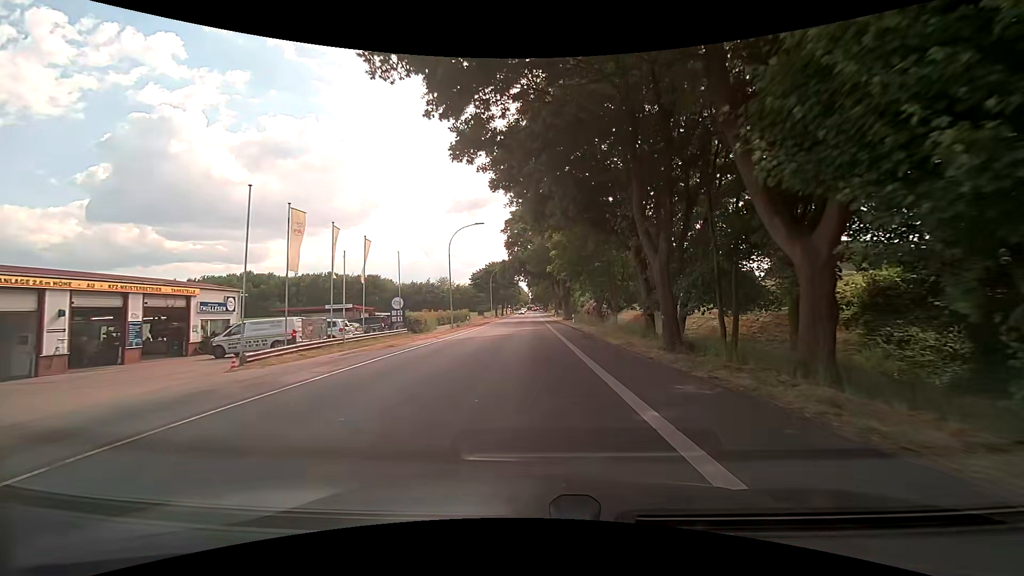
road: secondary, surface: asphalt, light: Day
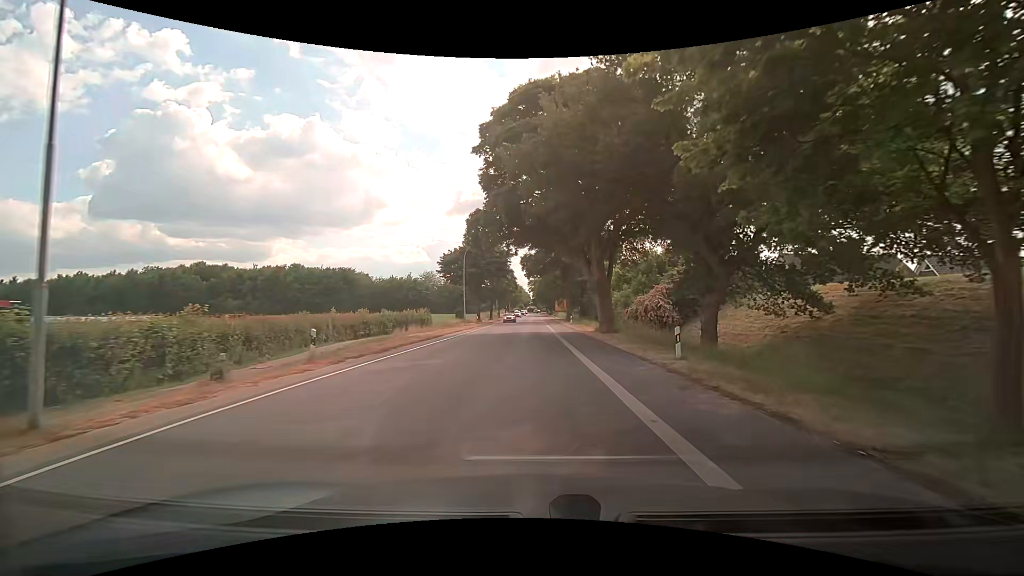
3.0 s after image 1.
(-0.1, +35.7) m; 0°
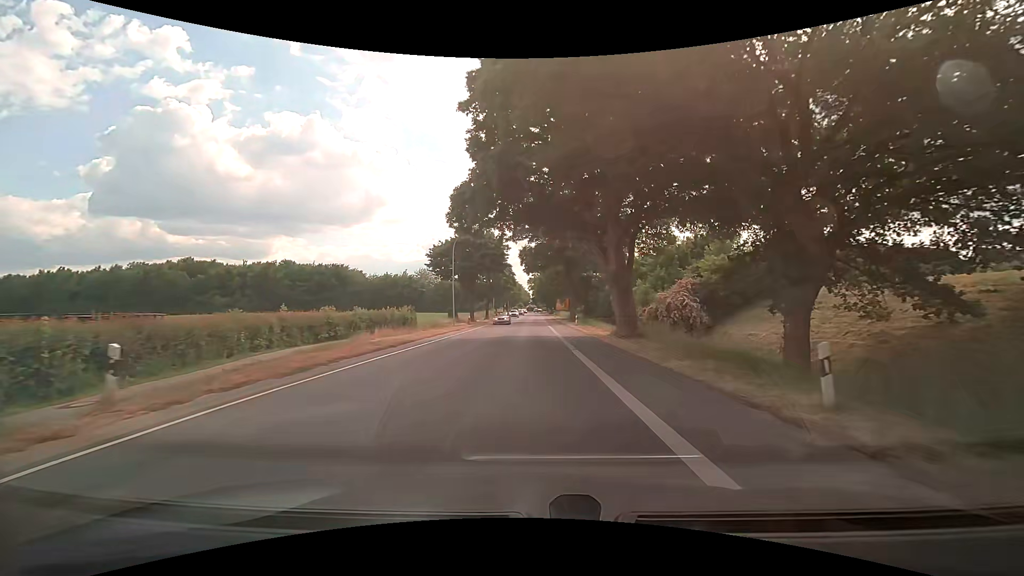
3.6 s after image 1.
(0.0, +7.1) m; 0°
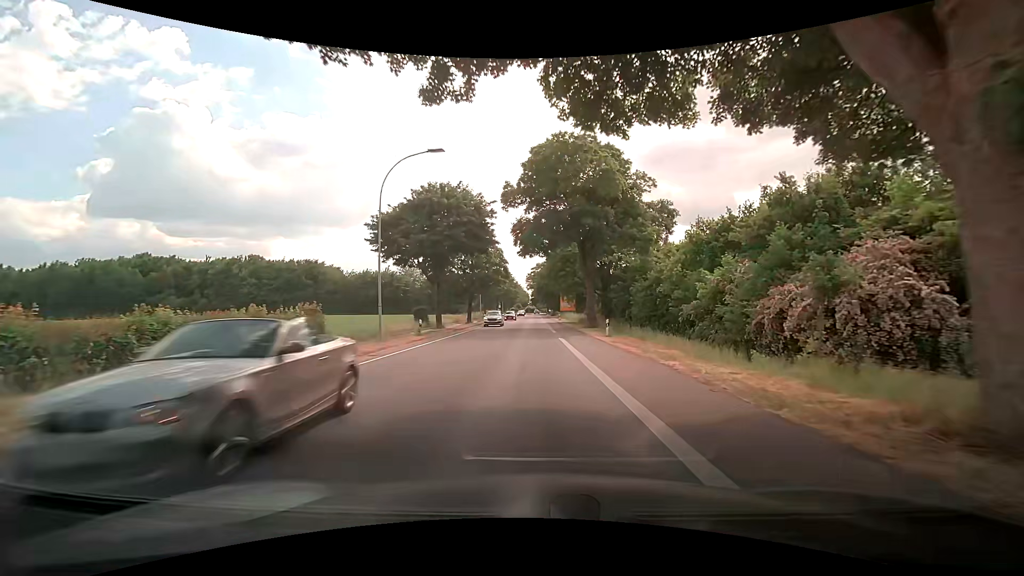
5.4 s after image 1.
(0.0, +21.4) m; 0°
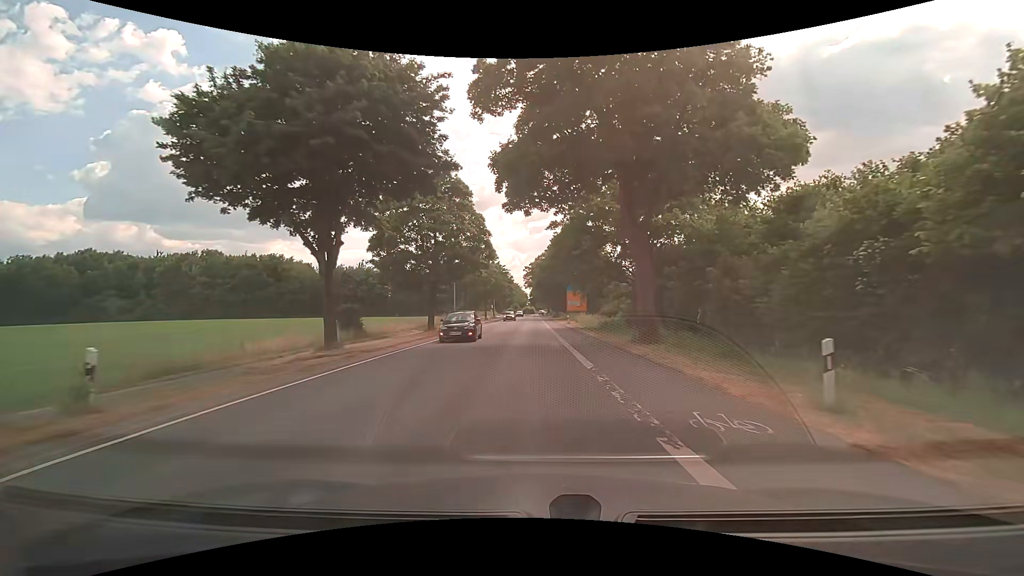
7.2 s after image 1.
(+0.3, +21.4) m; +1°
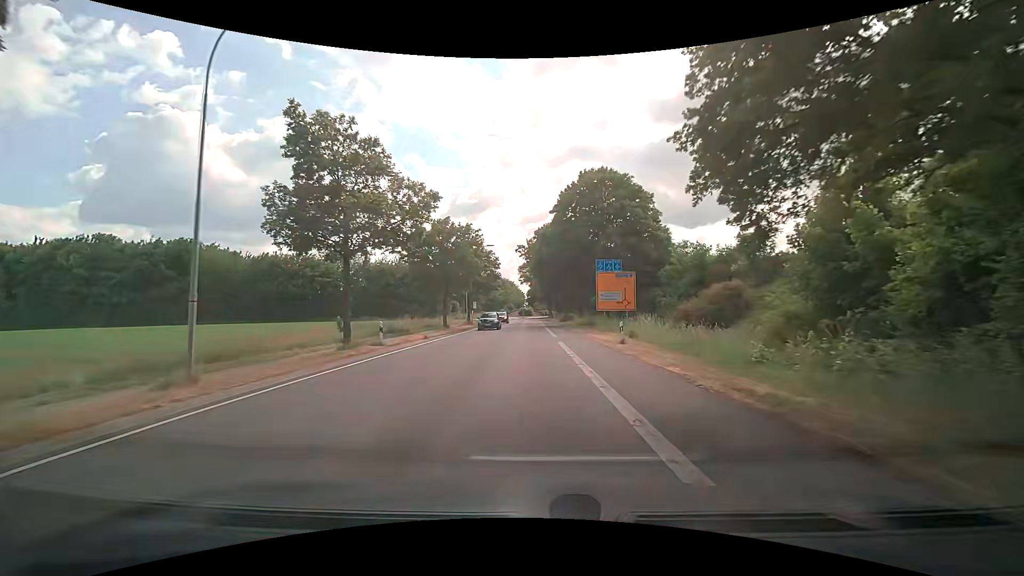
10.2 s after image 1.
(+0.1, +35.6) m; 0°
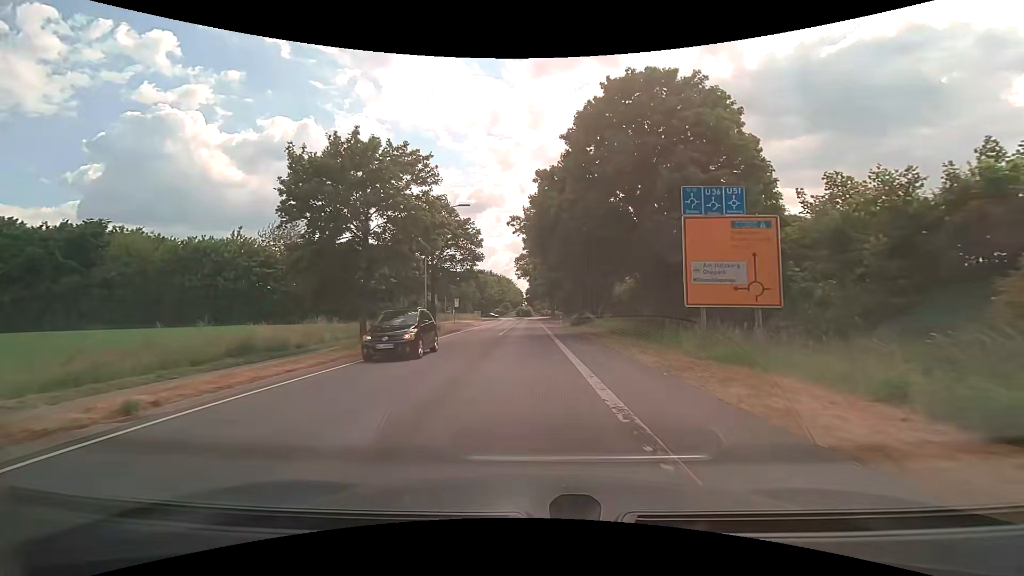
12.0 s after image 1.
(+0.2, +21.3) m; 0°
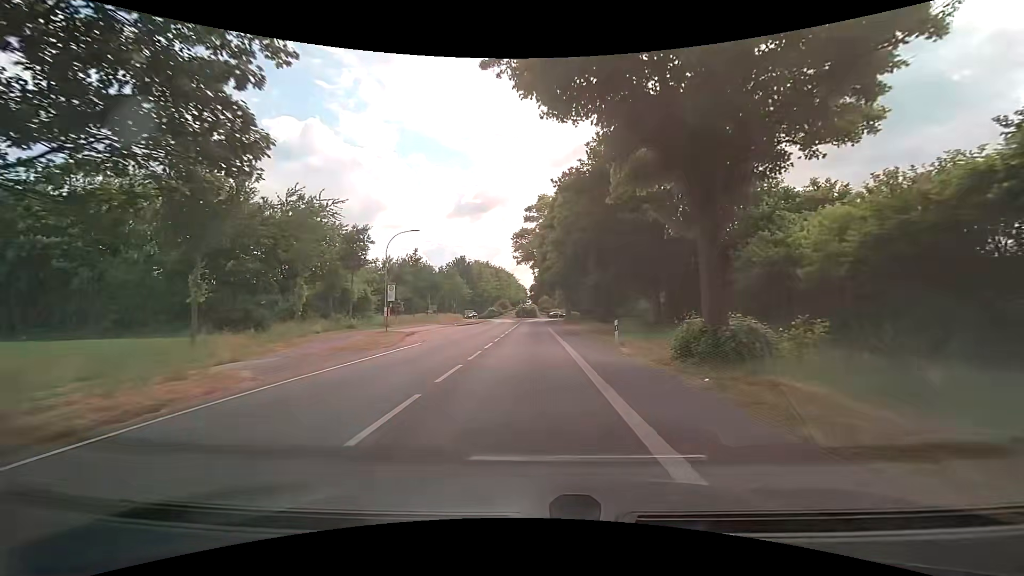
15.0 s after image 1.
(-0.1, +34.9) m; -1°
